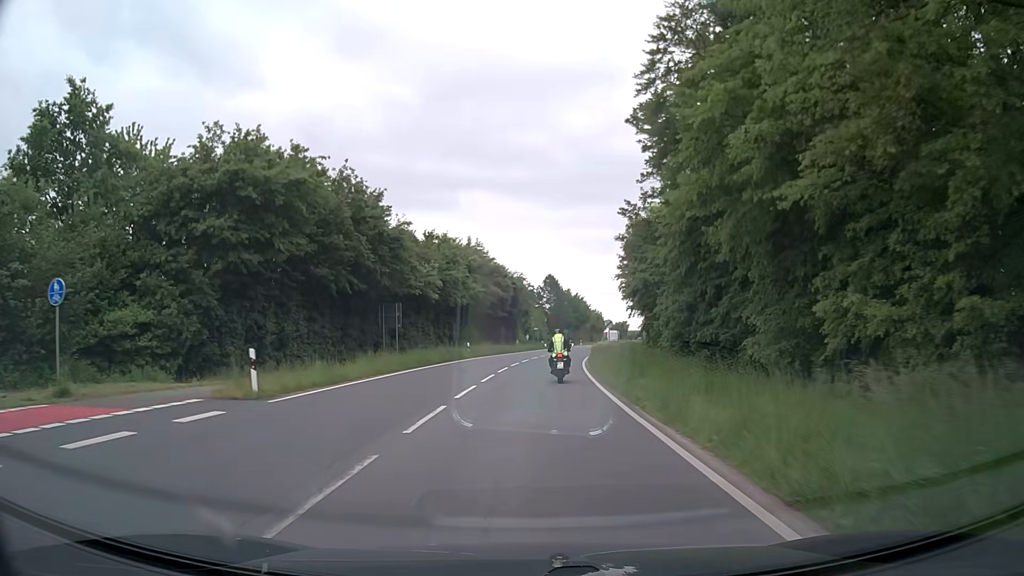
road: secondary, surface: asphalt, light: Day
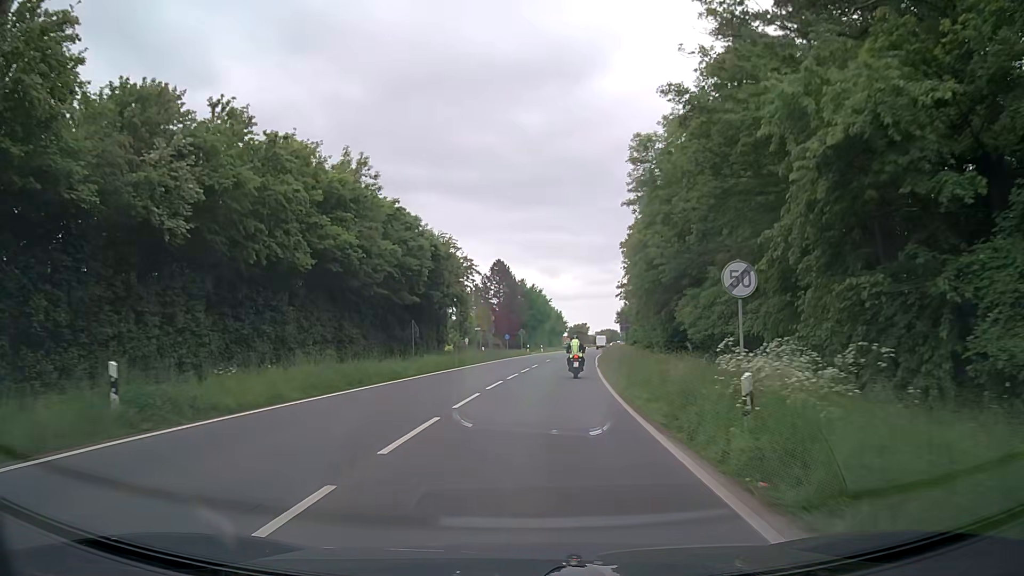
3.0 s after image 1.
(+1.3, +37.4) m; +4°
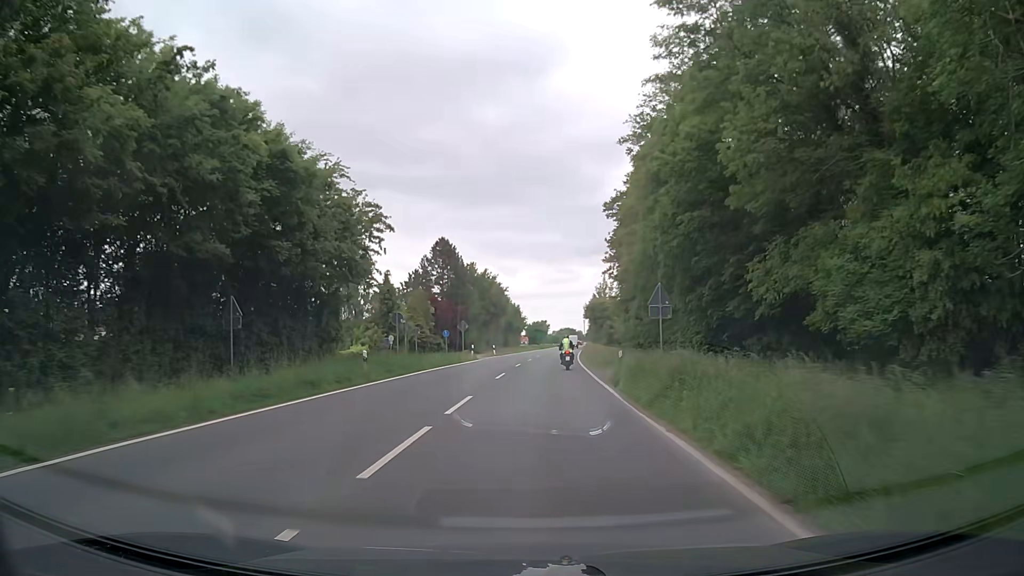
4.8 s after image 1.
(+0.7, +25.5) m; +3°
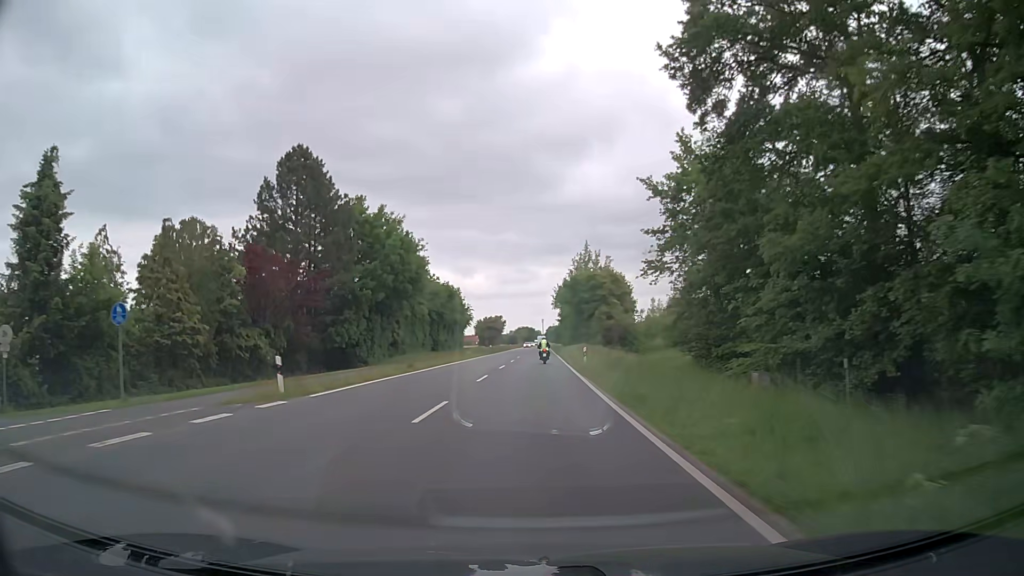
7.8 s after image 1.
(+1.9, +49.4) m; +4°
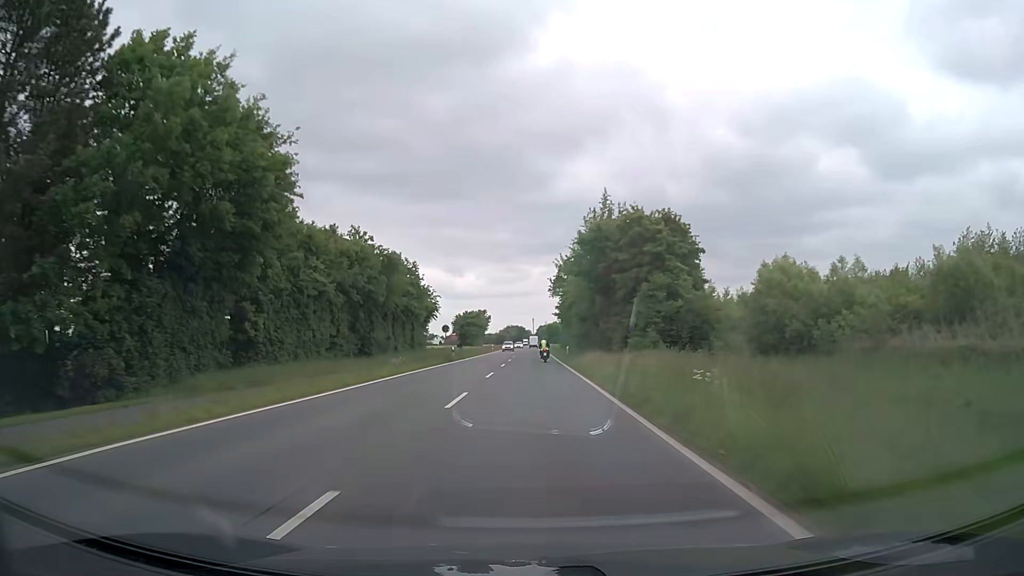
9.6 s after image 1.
(+0.3, +33.5) m; +1°
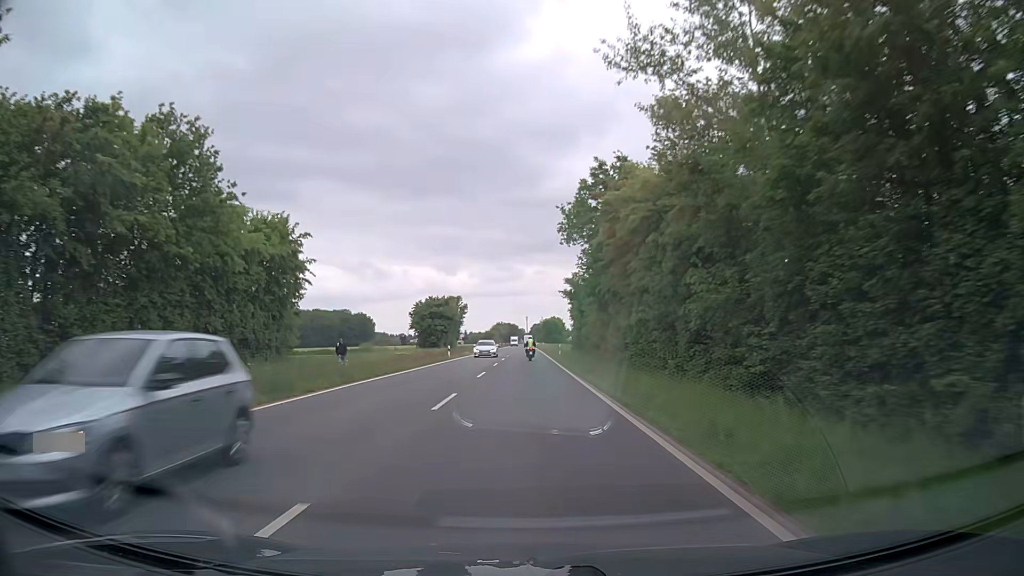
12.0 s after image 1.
(+0.3, +48.7) m; +1°
(0, +10) (0, +20) (0, +30) (0, +40) (0, +50) (0, +60) (0, +70) (0, +80) (0, +90) (0, +100) m
